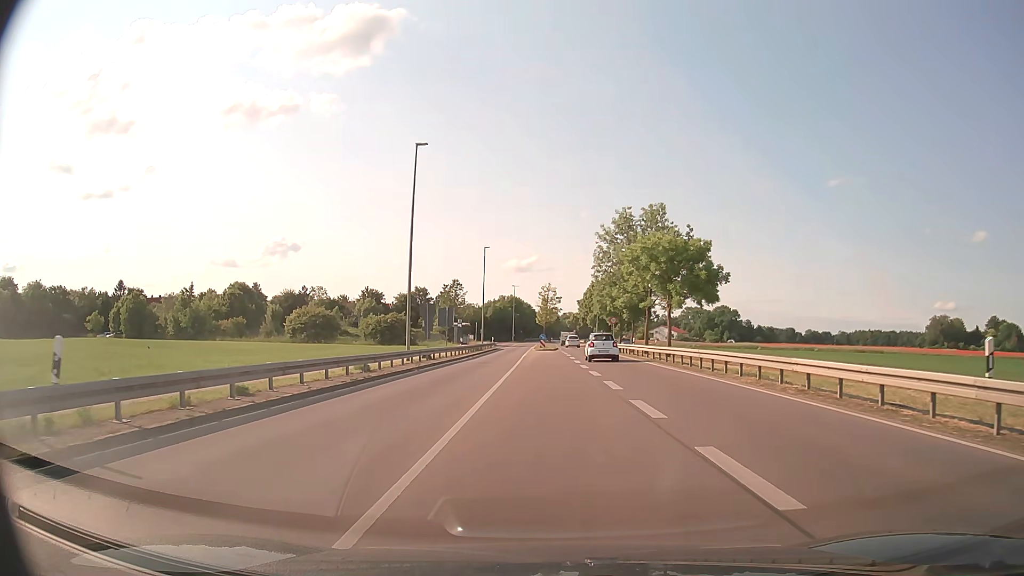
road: secondary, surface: asphalt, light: Day
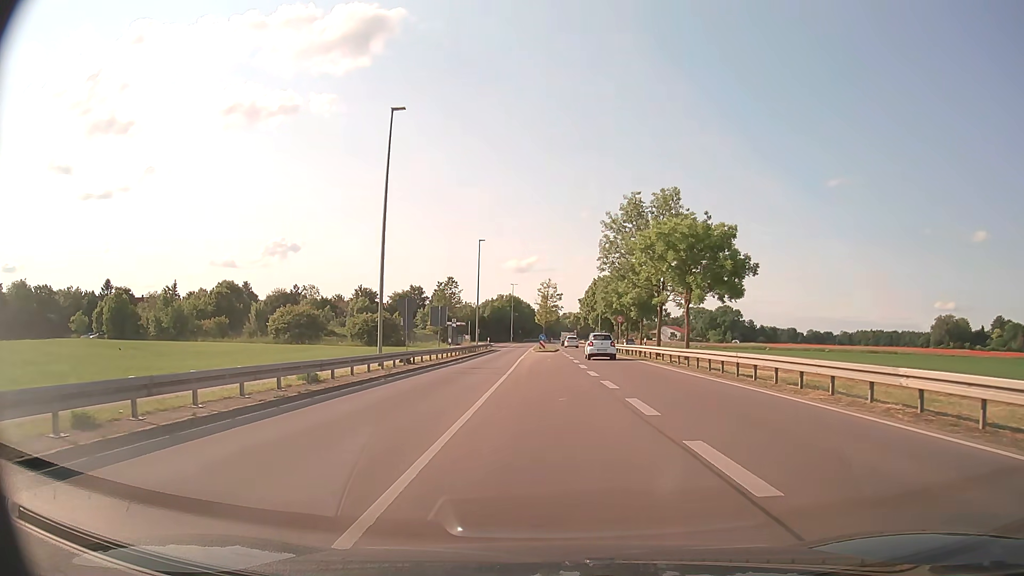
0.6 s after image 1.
(0.0, +5.6) m; 0°
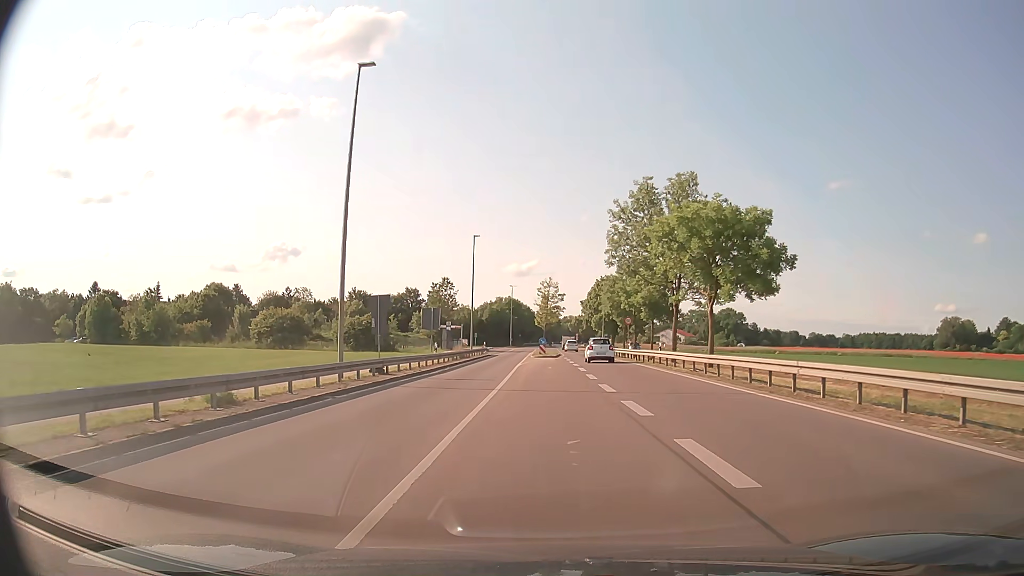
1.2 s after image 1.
(0.0, +5.4) m; 0°
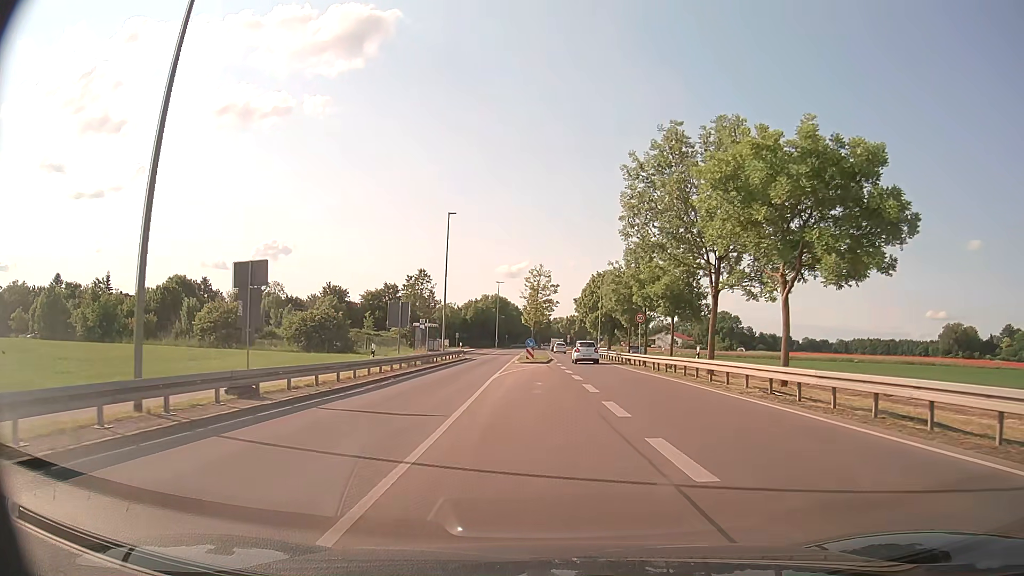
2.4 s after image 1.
(0.0, +11.6) m; 0°
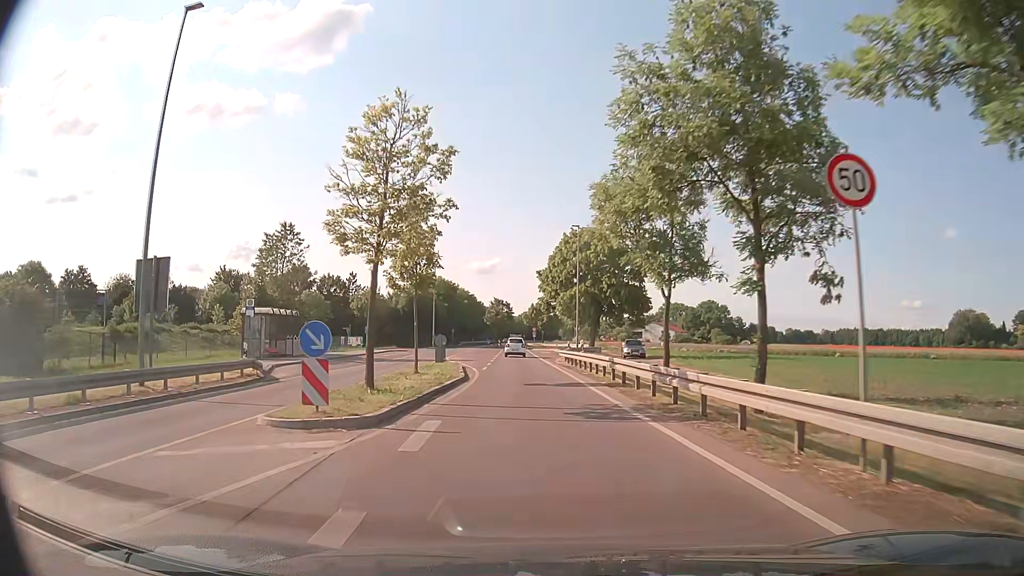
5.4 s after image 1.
(+2.4, +34.7) m; +3°
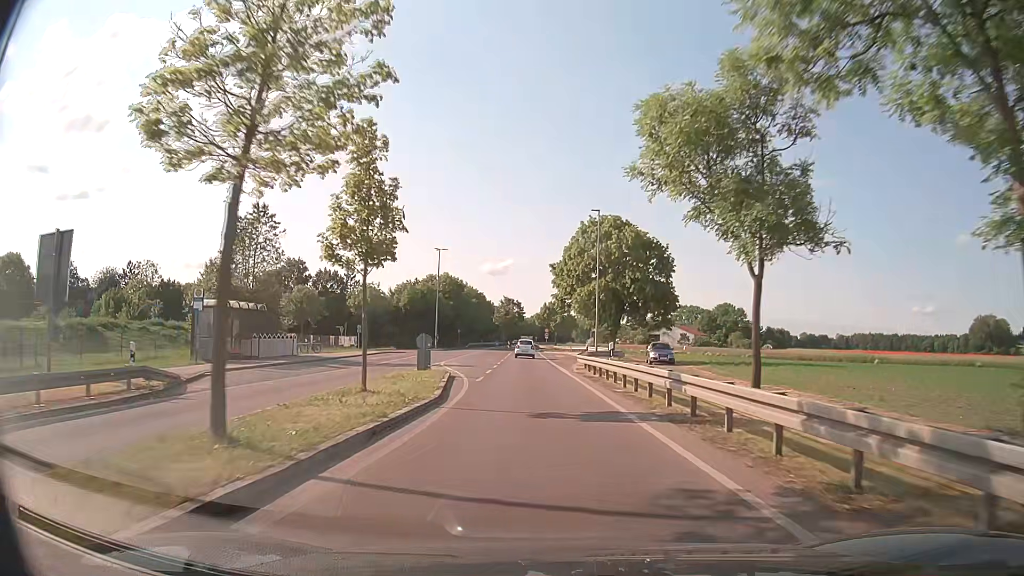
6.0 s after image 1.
(-0.1, +7.8) m; -1°
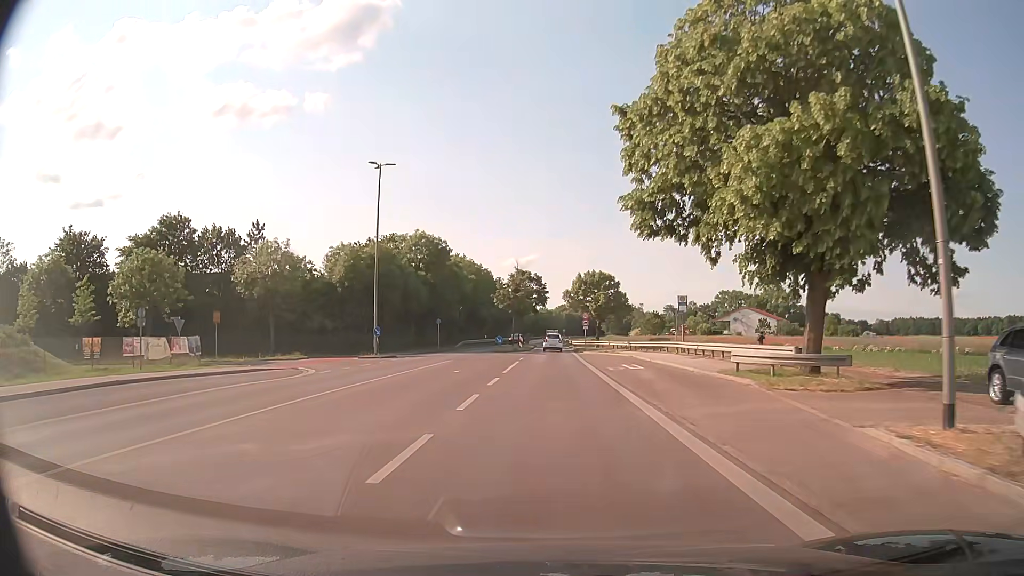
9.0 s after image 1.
(-1.2, +40.2) m; -2°
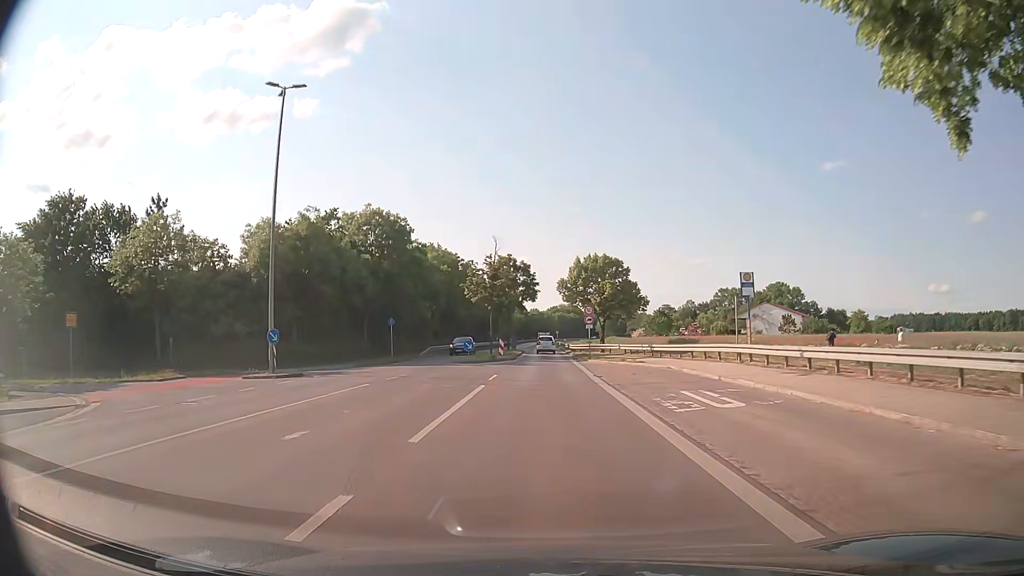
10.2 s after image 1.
(+0.1, +15.4) m; 0°
(0, +10) (0, +20) (0, +30) (+1, +40) (+1, +50) (+1, +60) (+1, +70) (+1, +80) (+1, +90) (+1, +100) m
